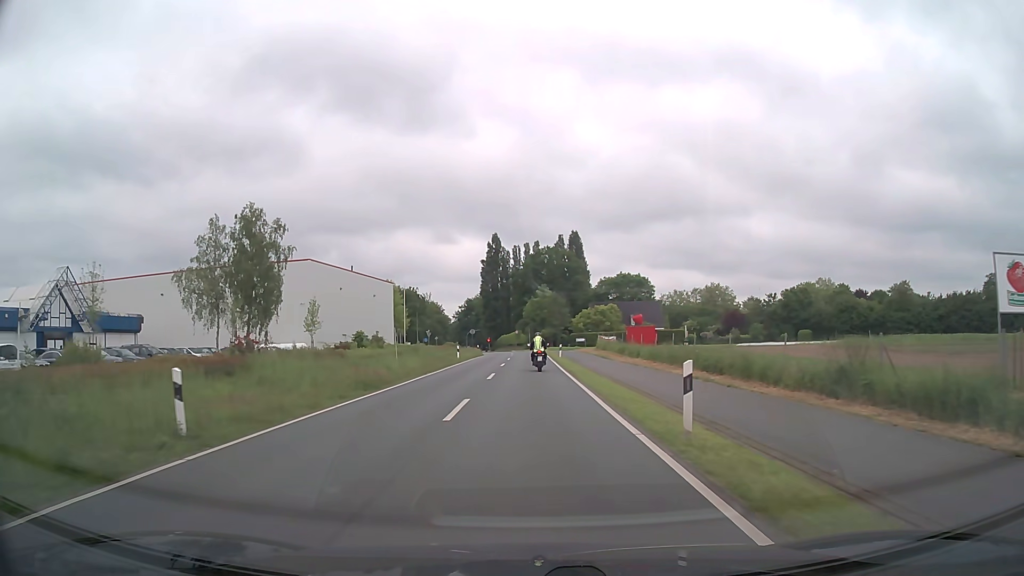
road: secondary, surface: asphalt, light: Day
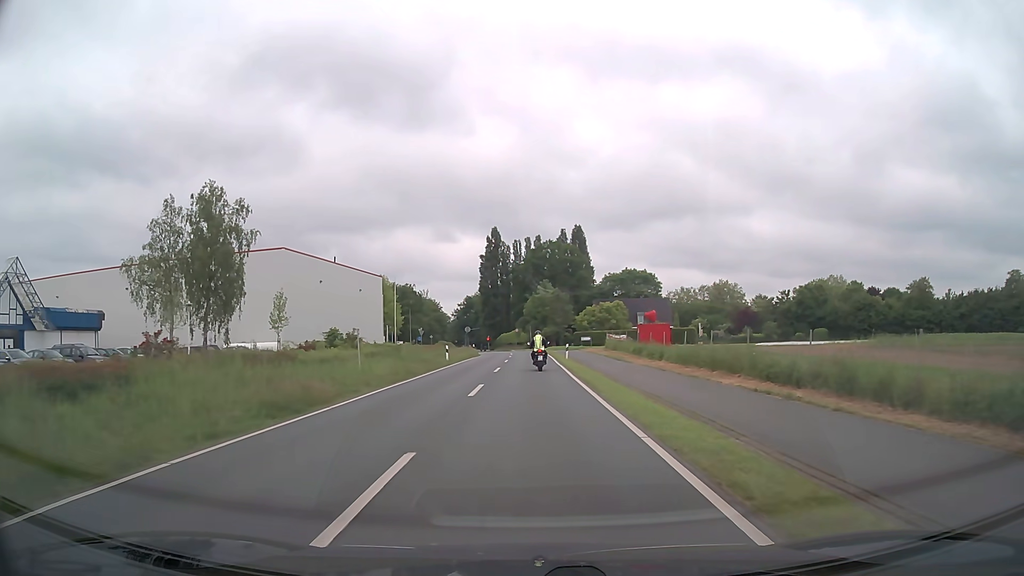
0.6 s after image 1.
(0.0, +7.5) m; 0°
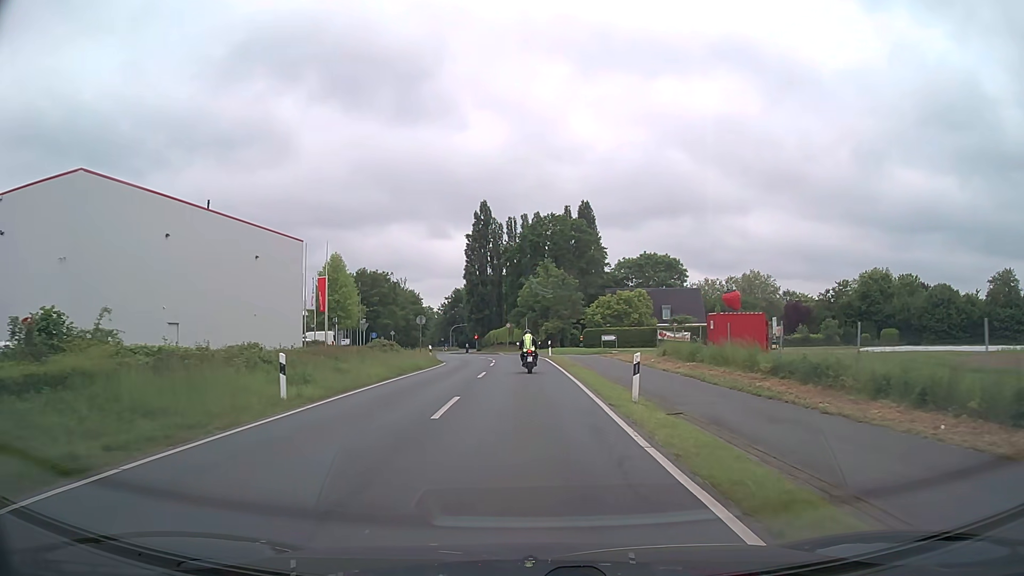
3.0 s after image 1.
(0.0, +29.1) m; 0°
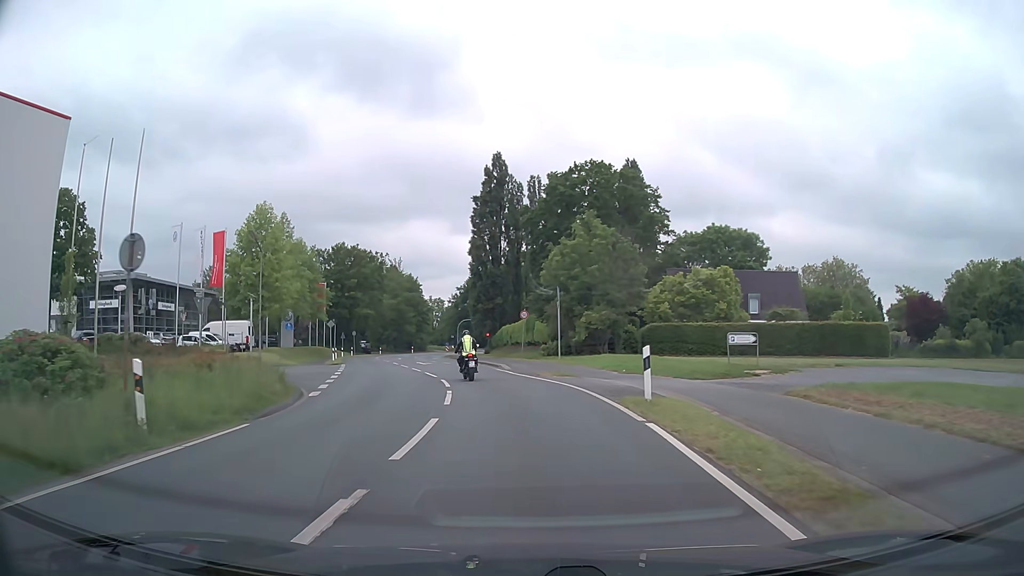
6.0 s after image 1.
(-0.1, +33.7) m; -2°
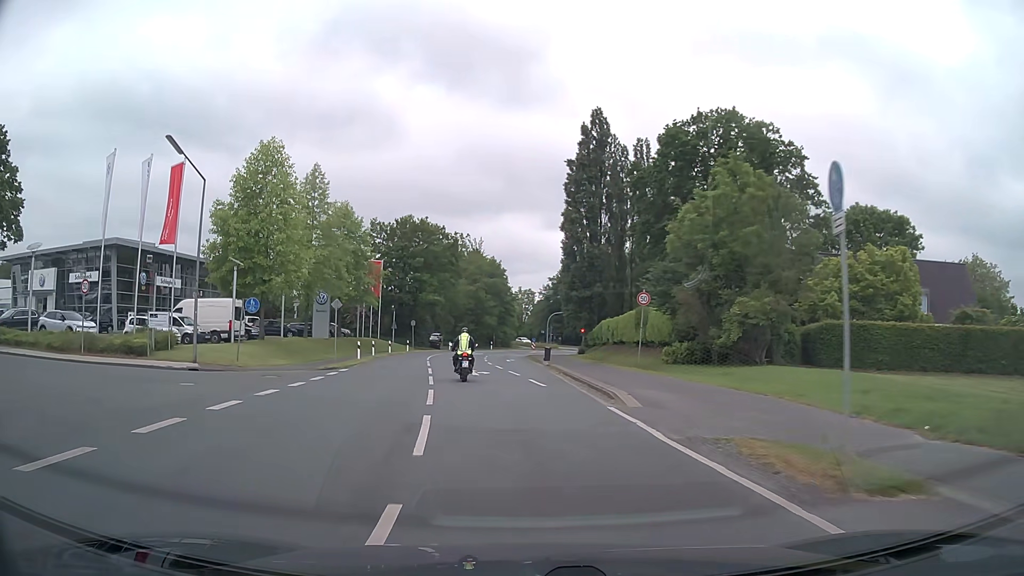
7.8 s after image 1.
(-0.8, +18.6) m; -7°
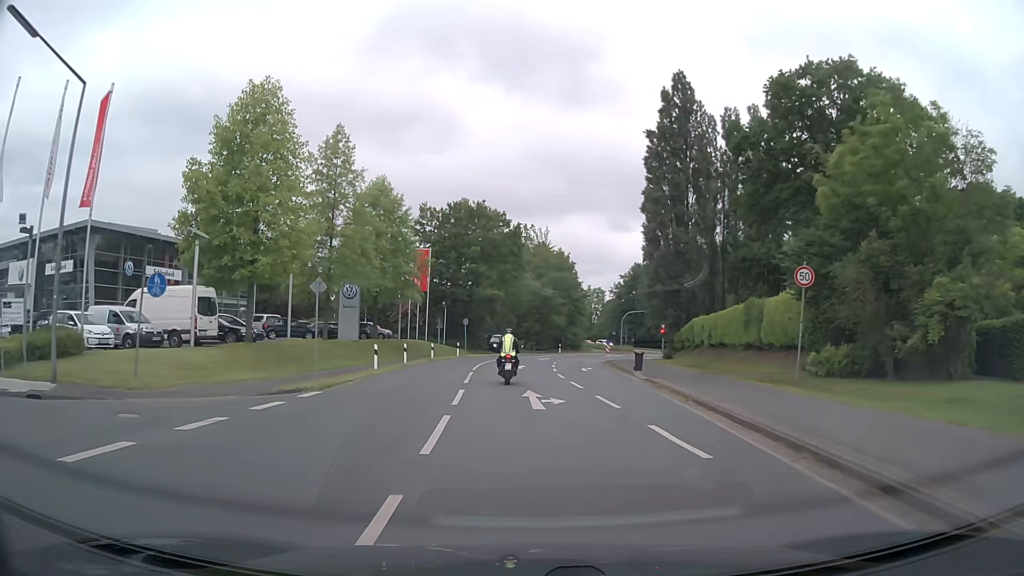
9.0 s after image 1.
(-0.7, +12.0) m; -6°
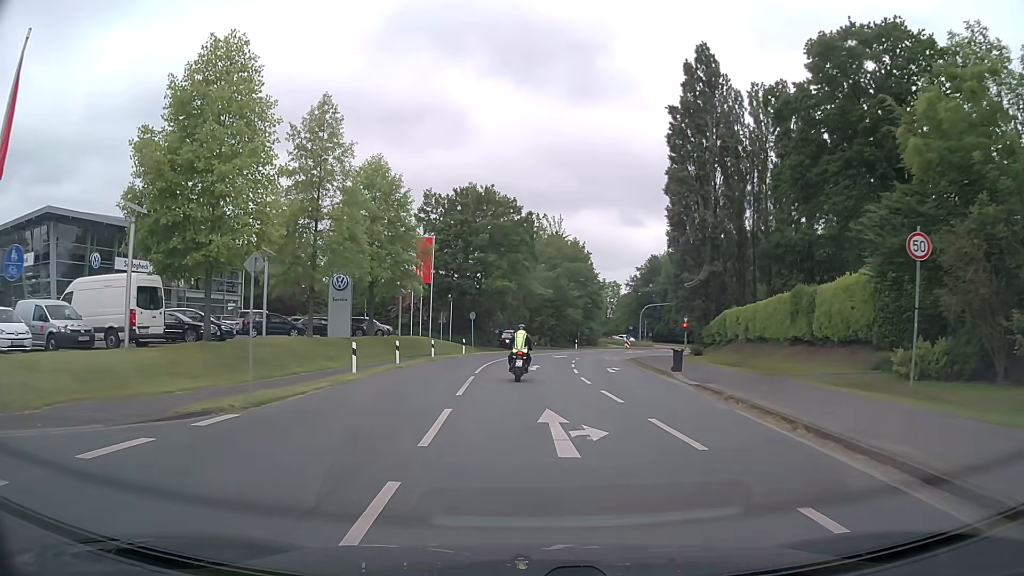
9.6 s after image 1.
(0.0, +5.9) m; -1°
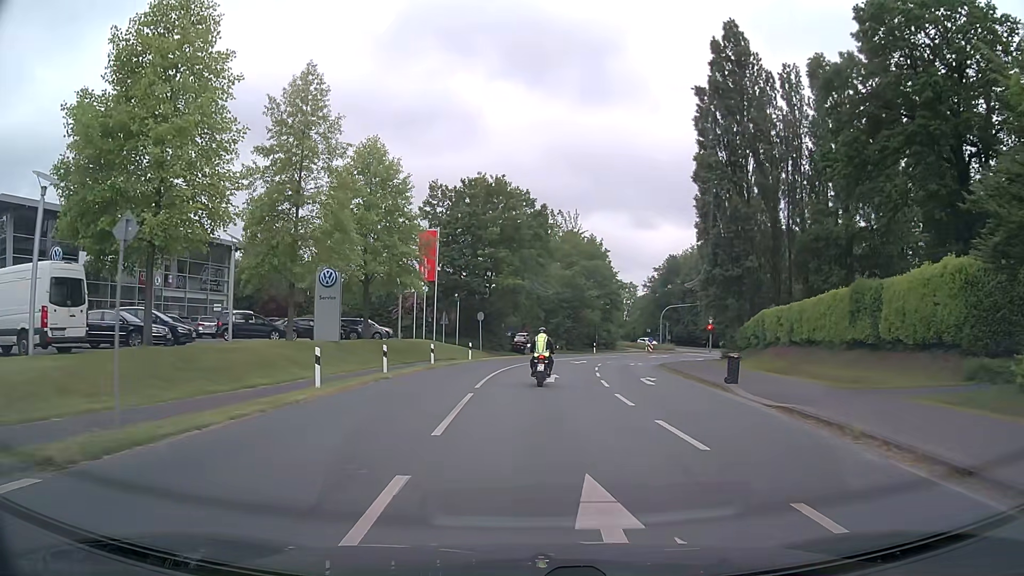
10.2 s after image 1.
(0.0, +5.7) m; -1°
